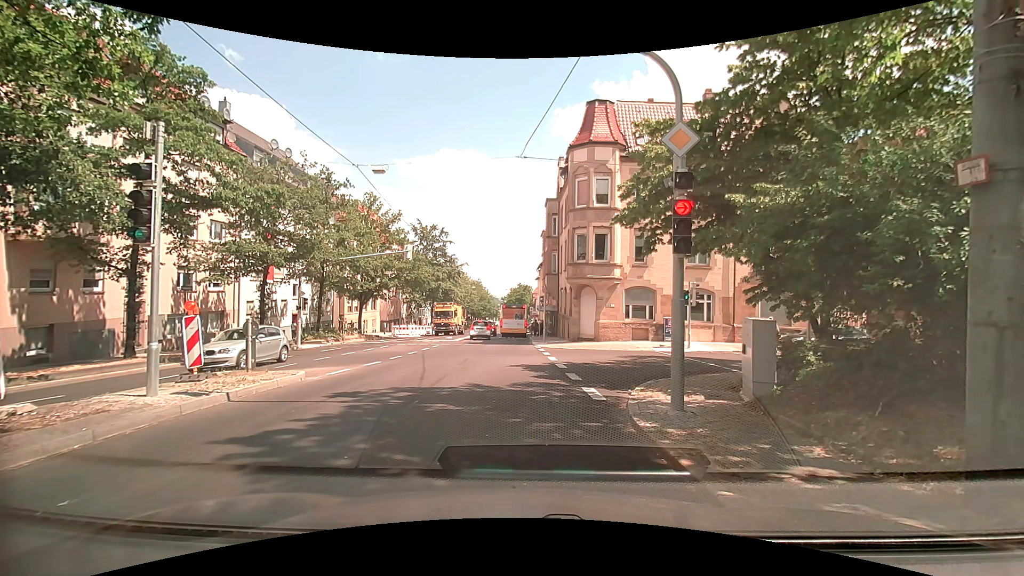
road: secondary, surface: asphalt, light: Day
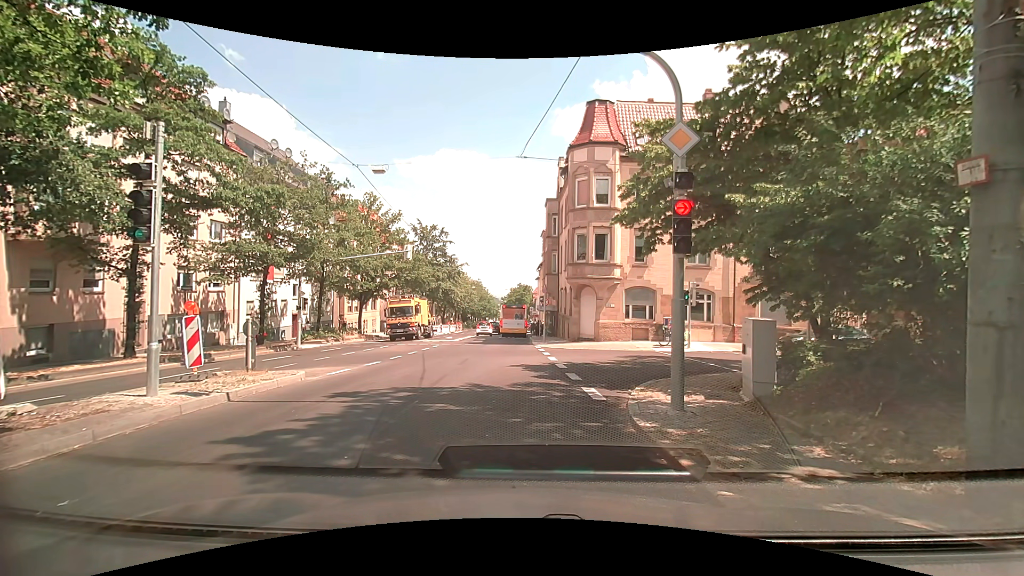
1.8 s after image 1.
(0.0, 0.0) m; 0°
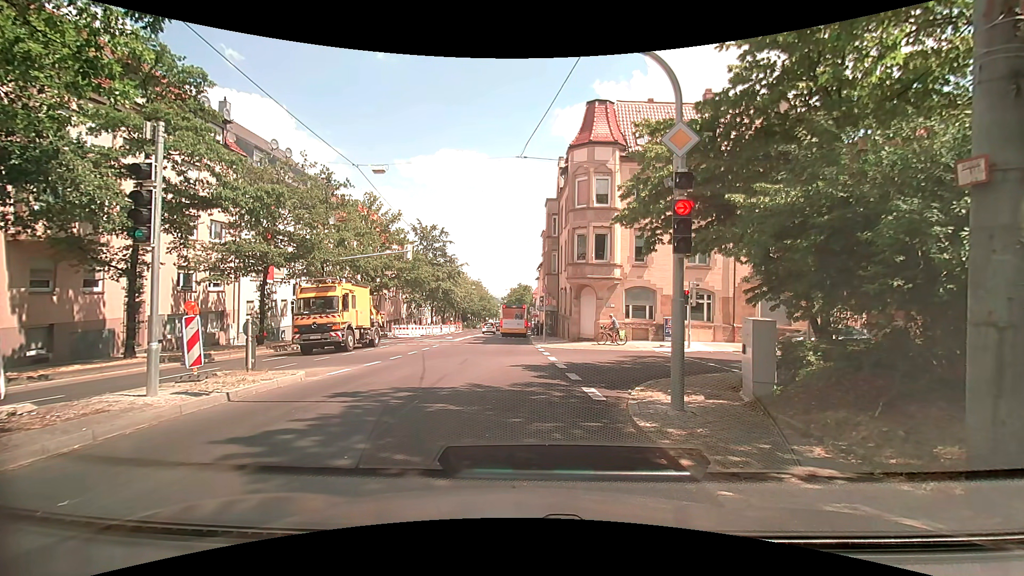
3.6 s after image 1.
(0.0, 0.0) m; 0°
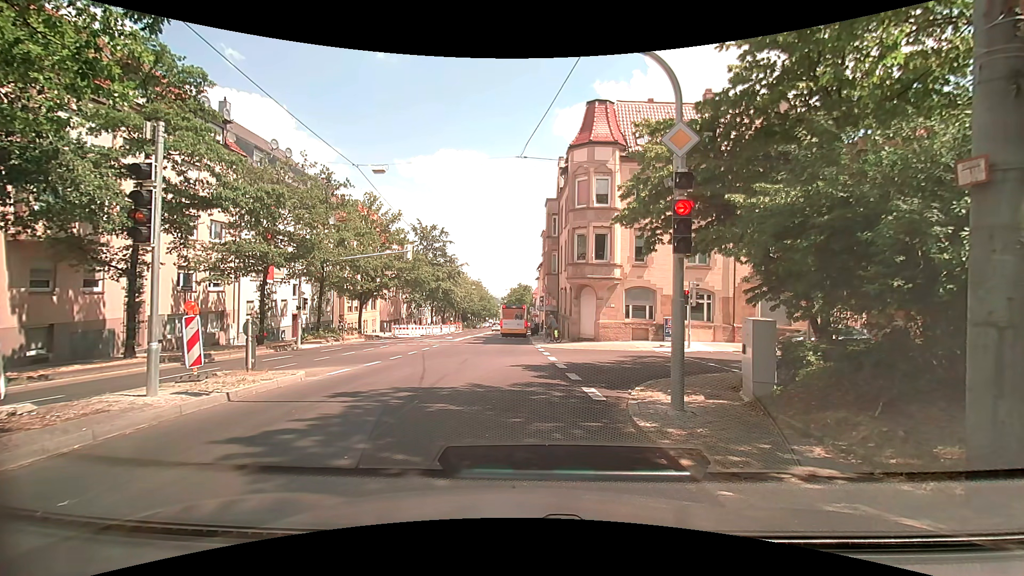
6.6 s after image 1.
(0.0, 0.0) m; 0°
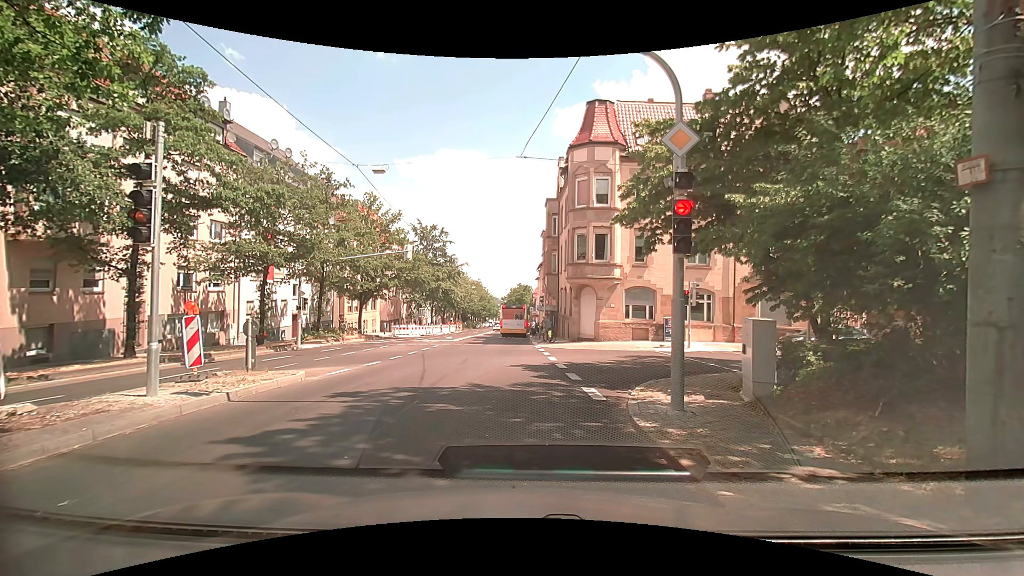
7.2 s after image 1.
(0.0, 0.0) m; 0°
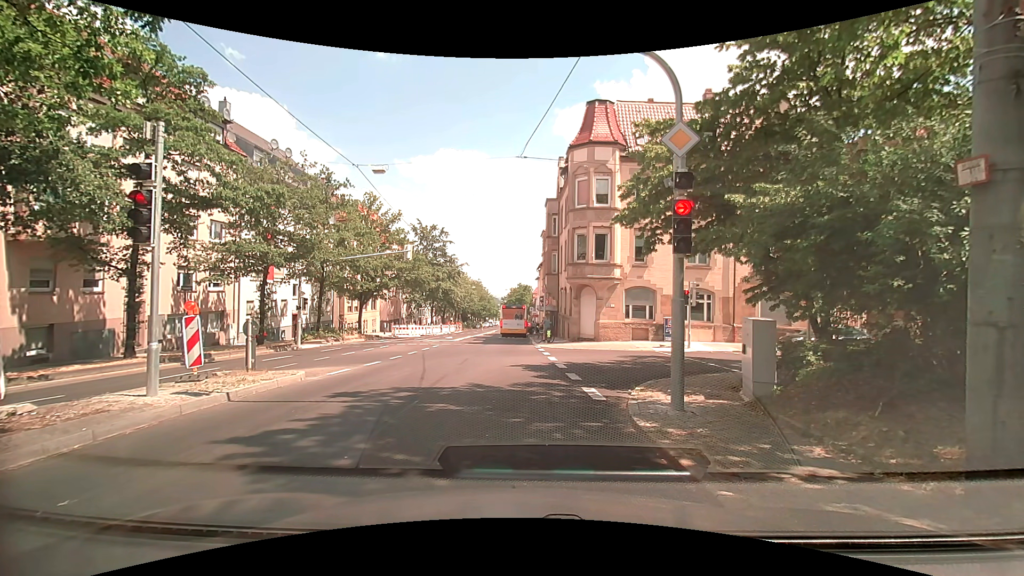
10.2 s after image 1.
(0.0, 0.0) m; 0°
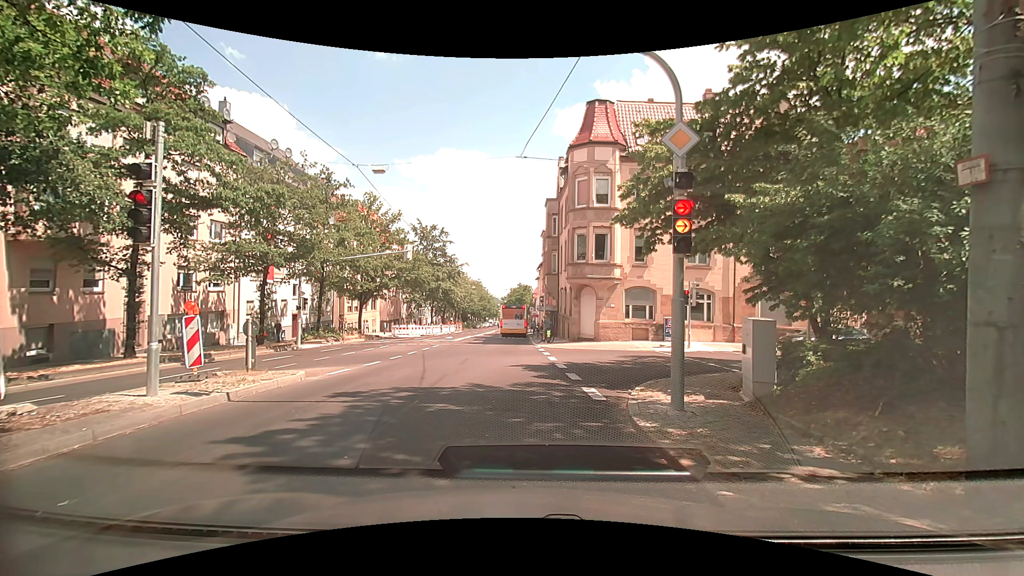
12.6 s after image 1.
(0.0, 0.0) m; 0°
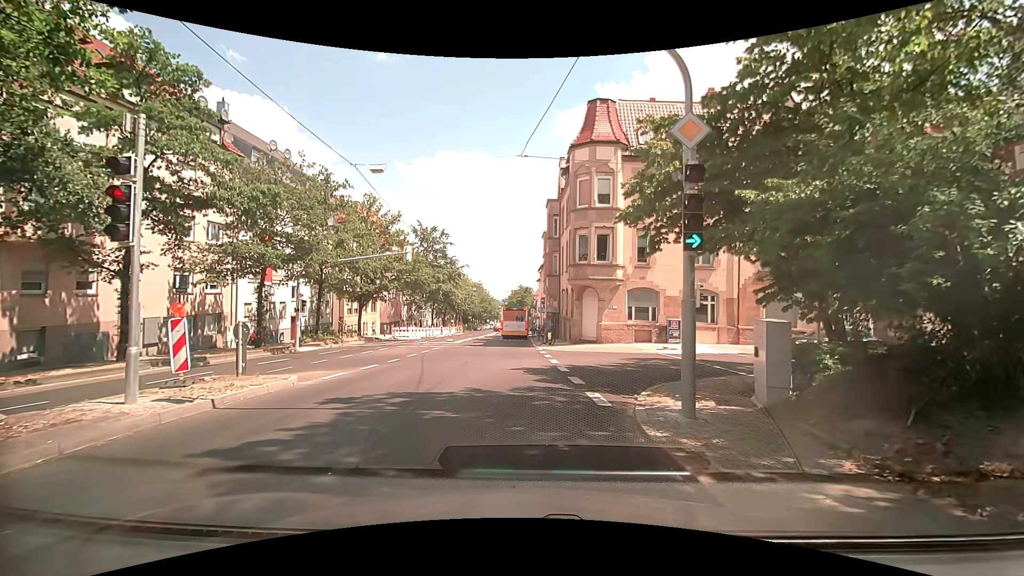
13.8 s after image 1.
(0.0, +0.4) m; 0°
